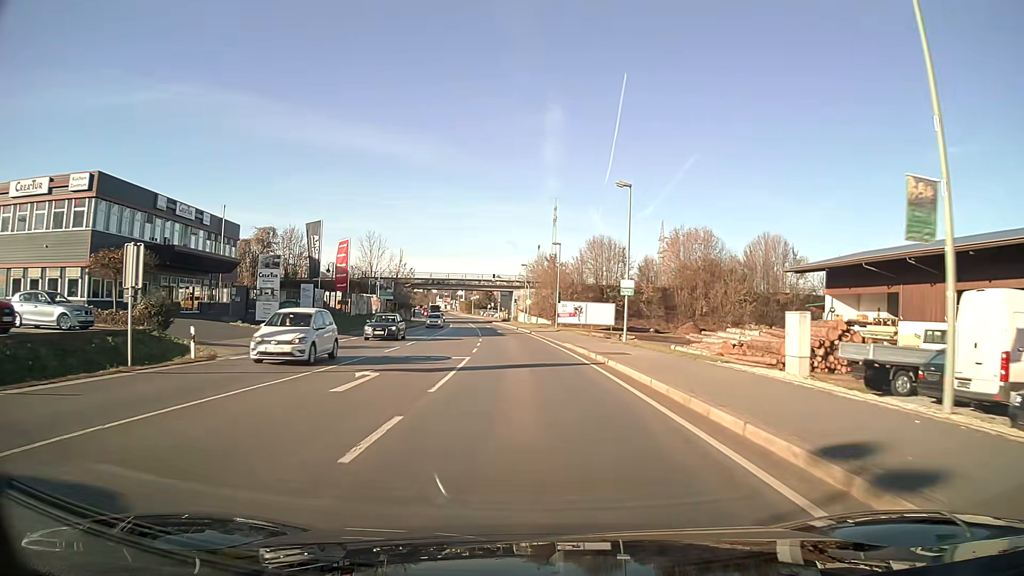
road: primary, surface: asphalt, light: Day
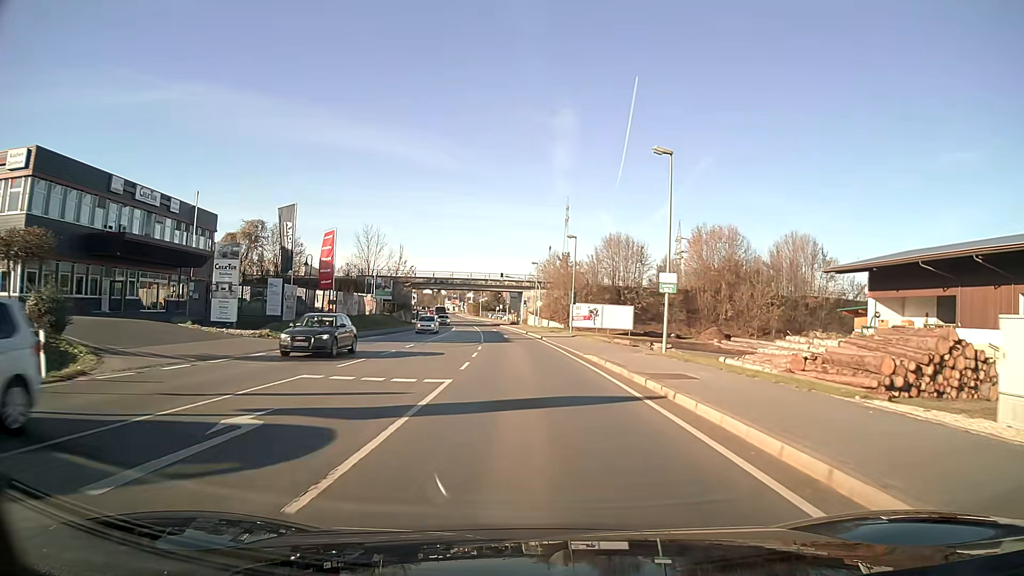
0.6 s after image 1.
(-0.1, +7.7) m; -1°
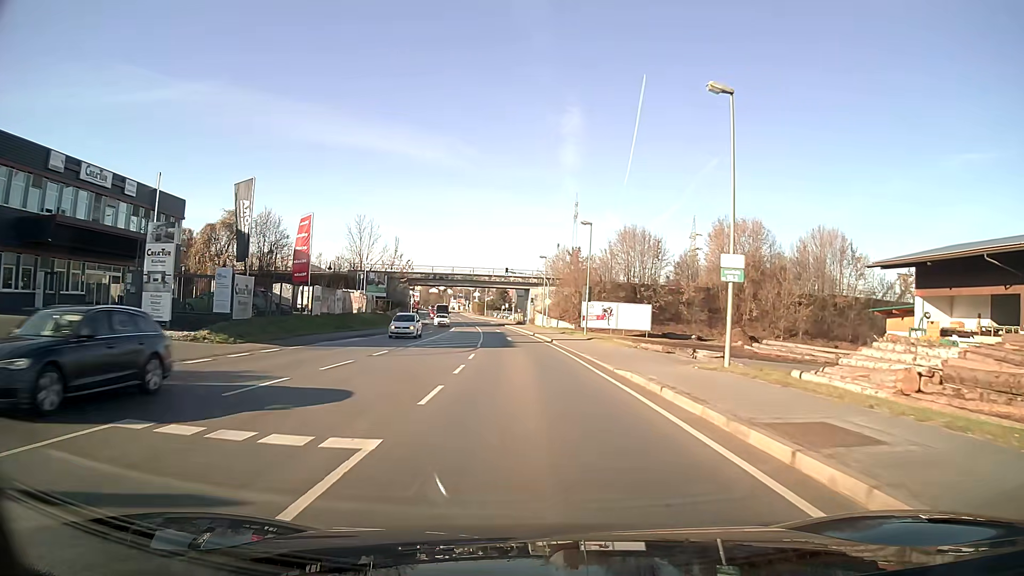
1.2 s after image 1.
(0.0, +7.6) m; -1°
(0, +10) (0, +20) (-1, +30) (-1, +40) (-2, +50) (-3, +60) (-4, +70) (-5, +80) (-6, +90) (-8, +100) m
